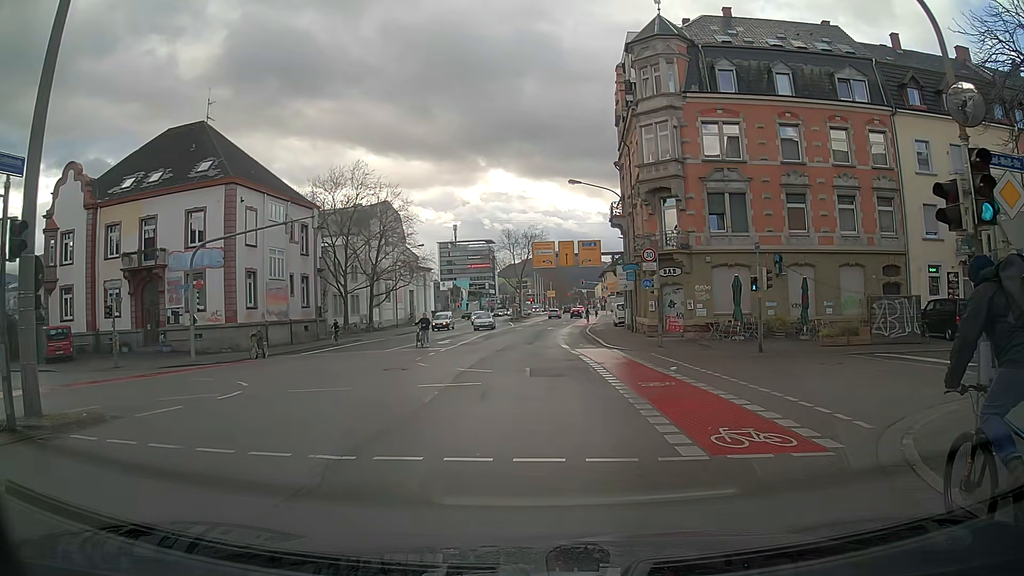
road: secondary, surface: asphalt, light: Day
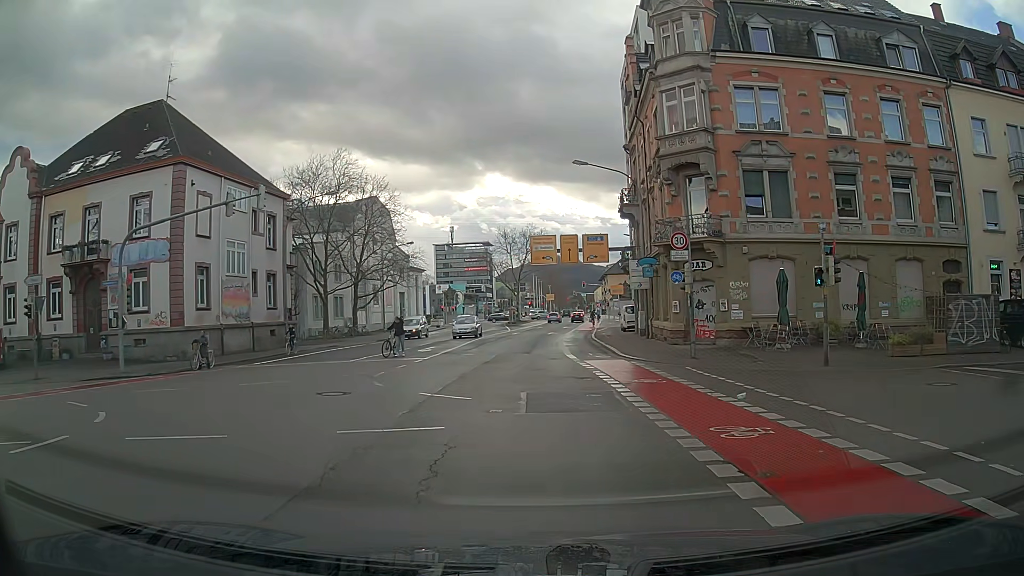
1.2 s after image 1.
(0.0, +6.5) m; 0°
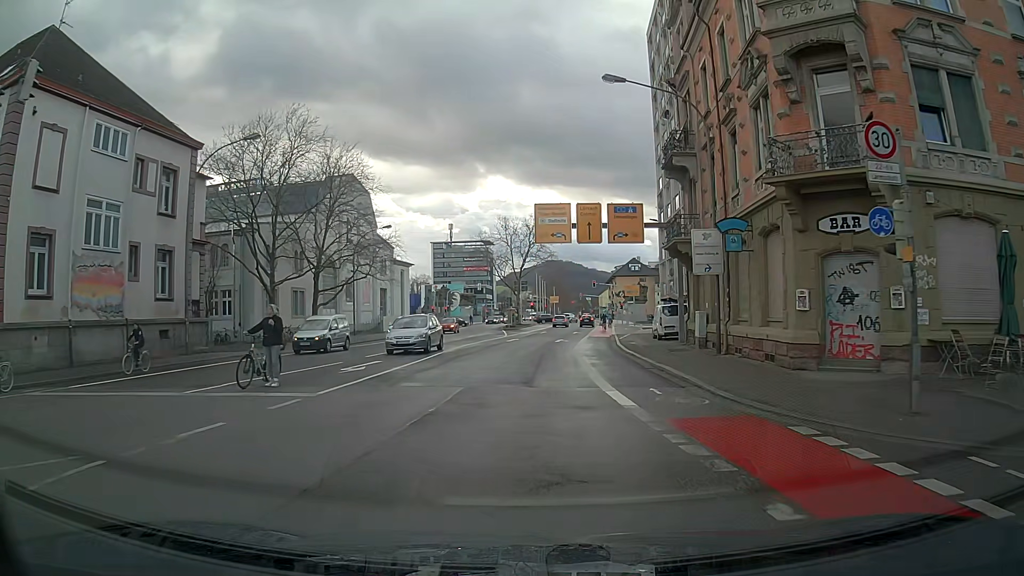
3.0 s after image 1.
(0.0, +13.9) m; 0°
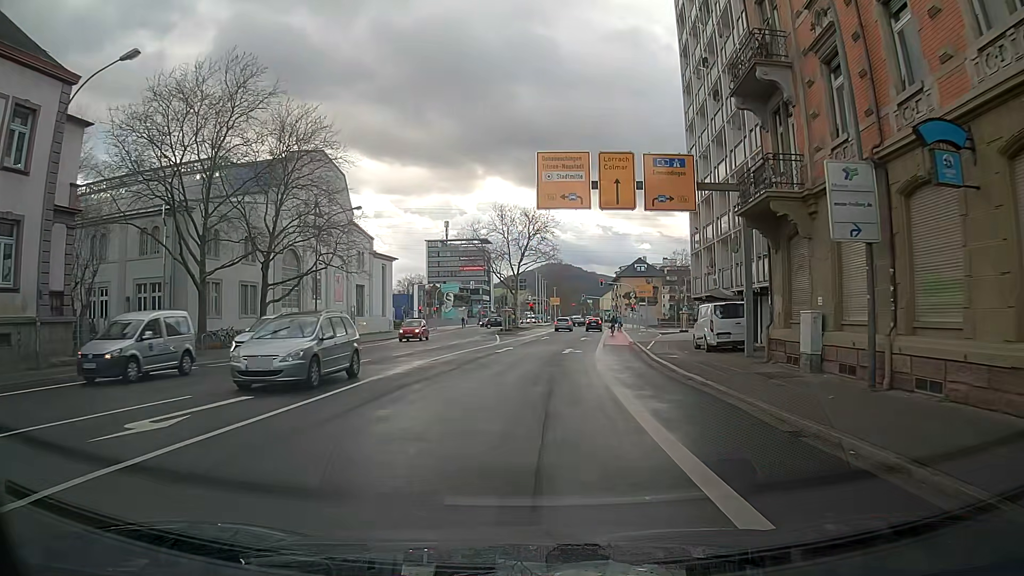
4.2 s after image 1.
(0.0, +11.0) m; 0°
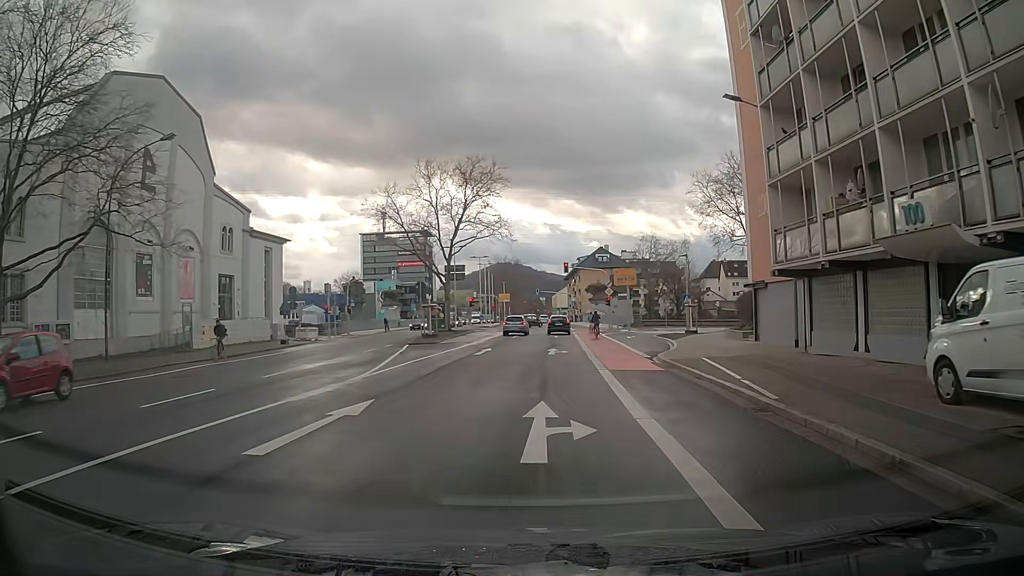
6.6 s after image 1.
(+1.0, +21.9) m; +5°
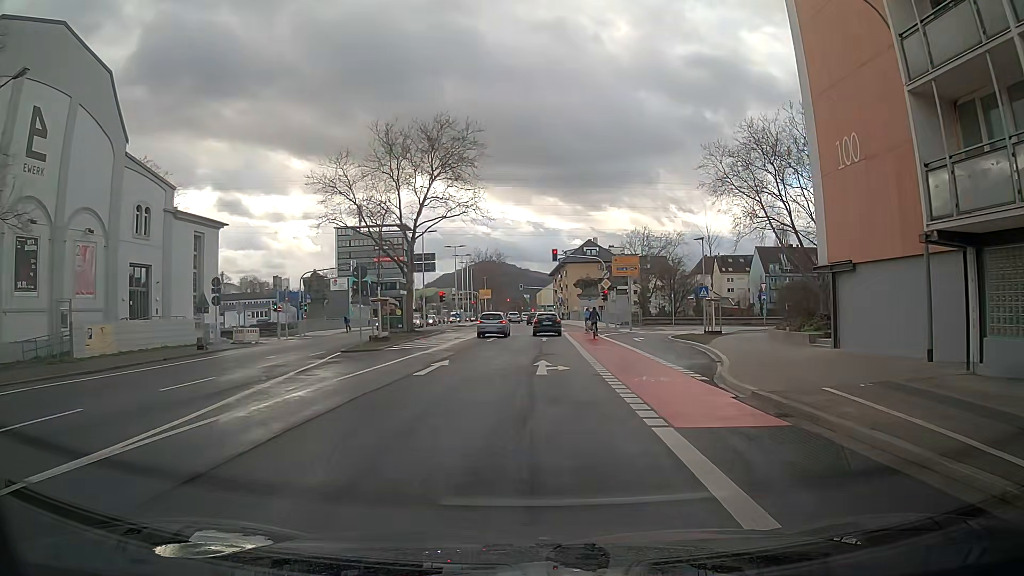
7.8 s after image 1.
(+0.1, +10.0) m; +1°
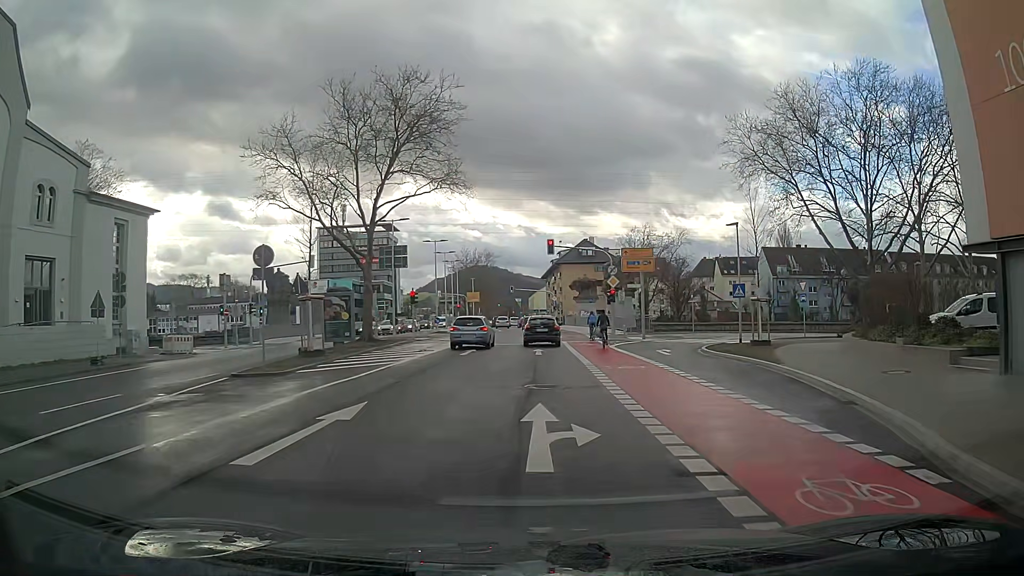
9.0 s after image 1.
(0.0, +9.3) m; +1°
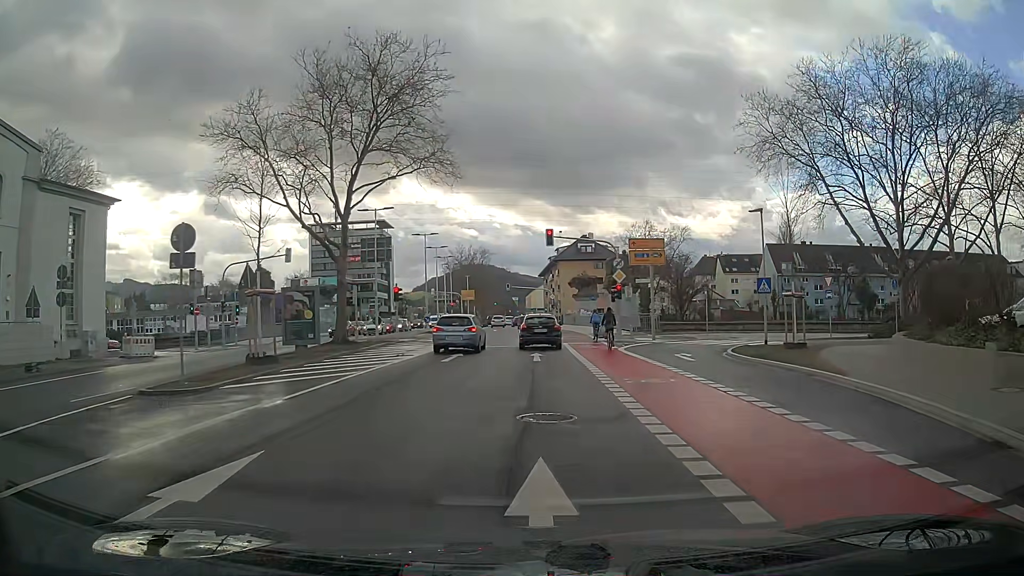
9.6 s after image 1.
(0.0, +4.3) m; 0°
(0, +10) (0, +20) (0, +30) (0, +40) (0, +50) (-1, +60) (-1, +70) (-2, +80) (-2, +90) (-3, +100) m
